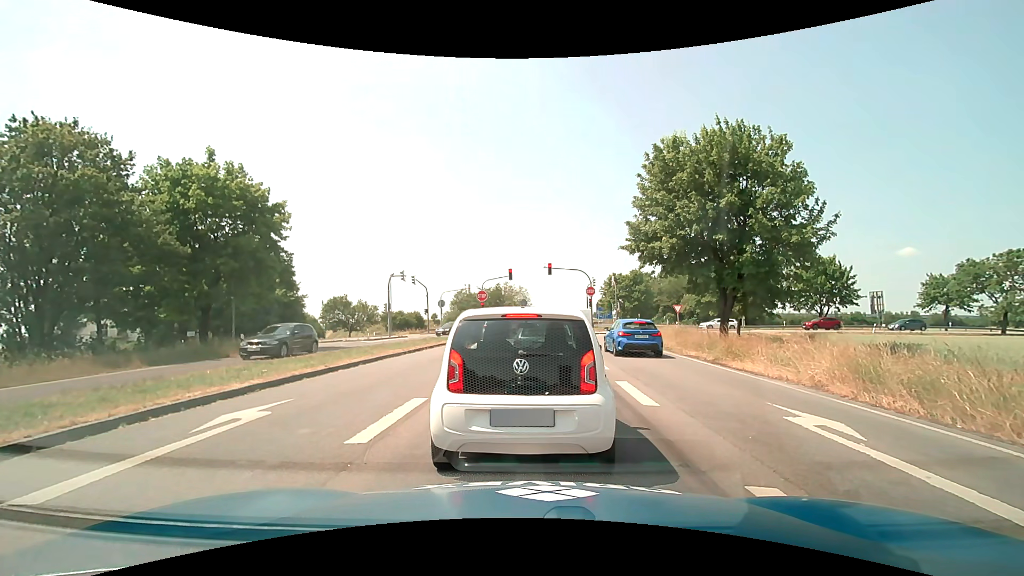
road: primary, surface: asphalt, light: Day
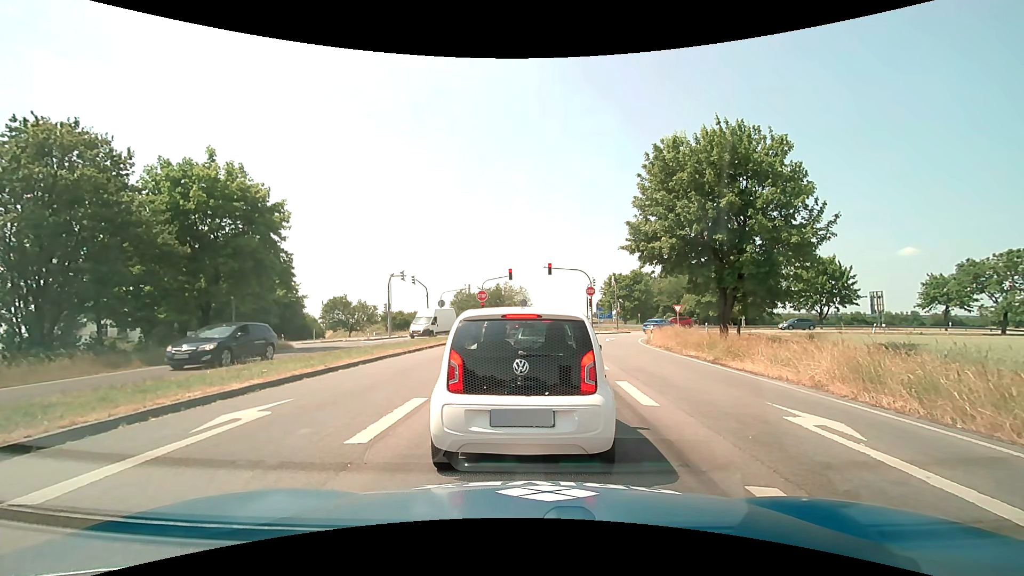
(0.0, 0.0) m; 0°
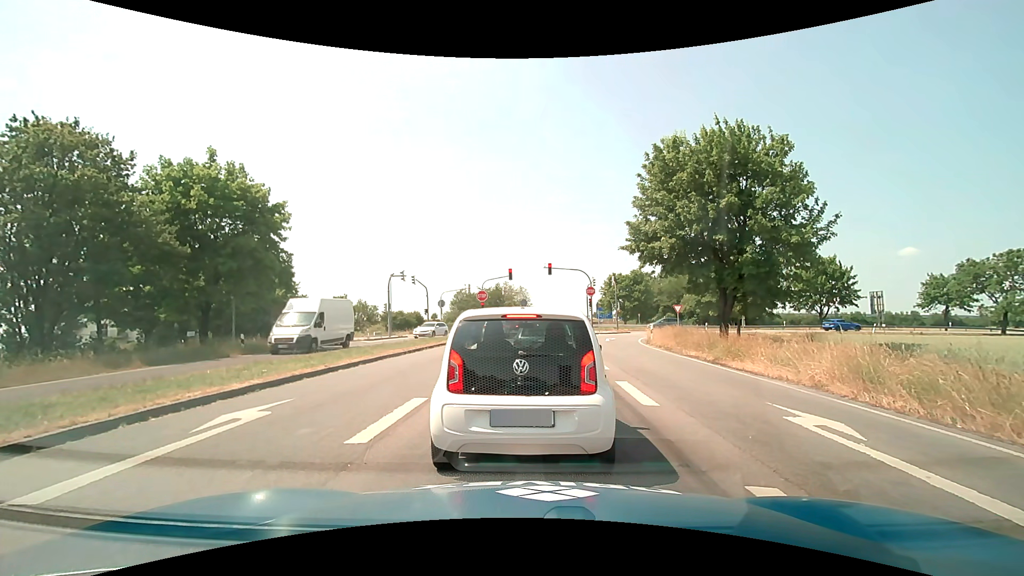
(0.0, 0.0) m; 0°
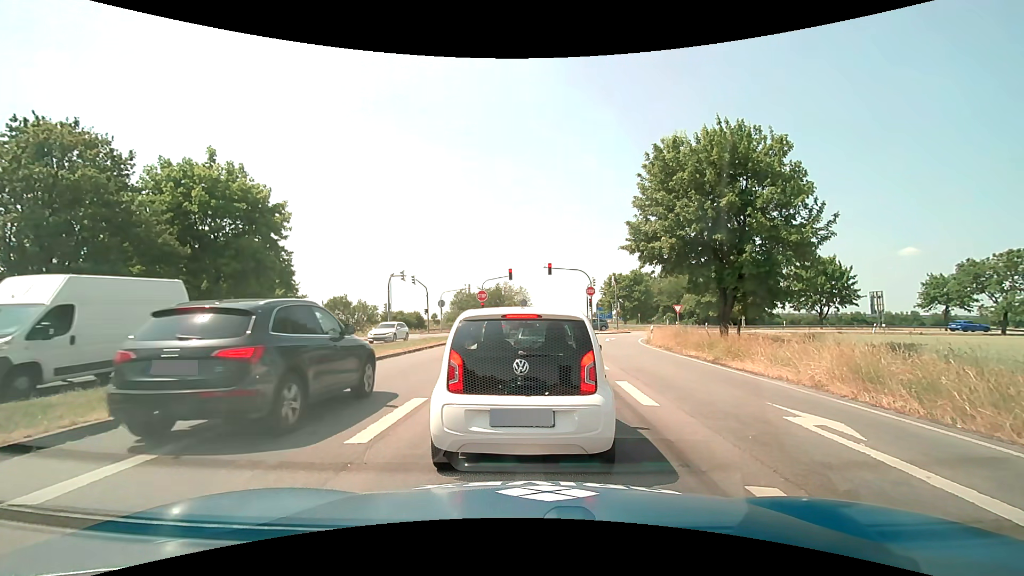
(0.0, 0.0) m; 0°
